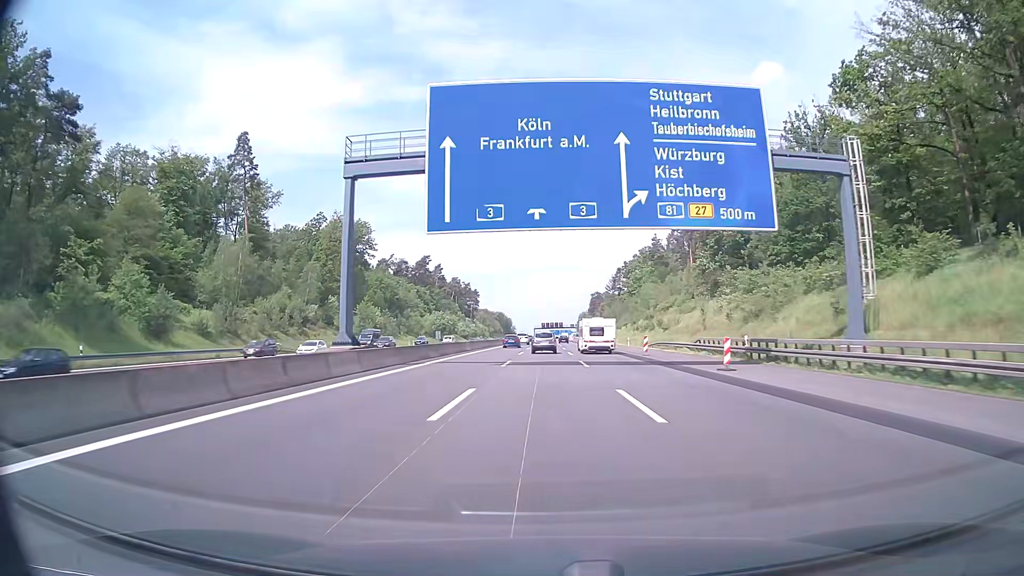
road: motorway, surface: asphalt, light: Day
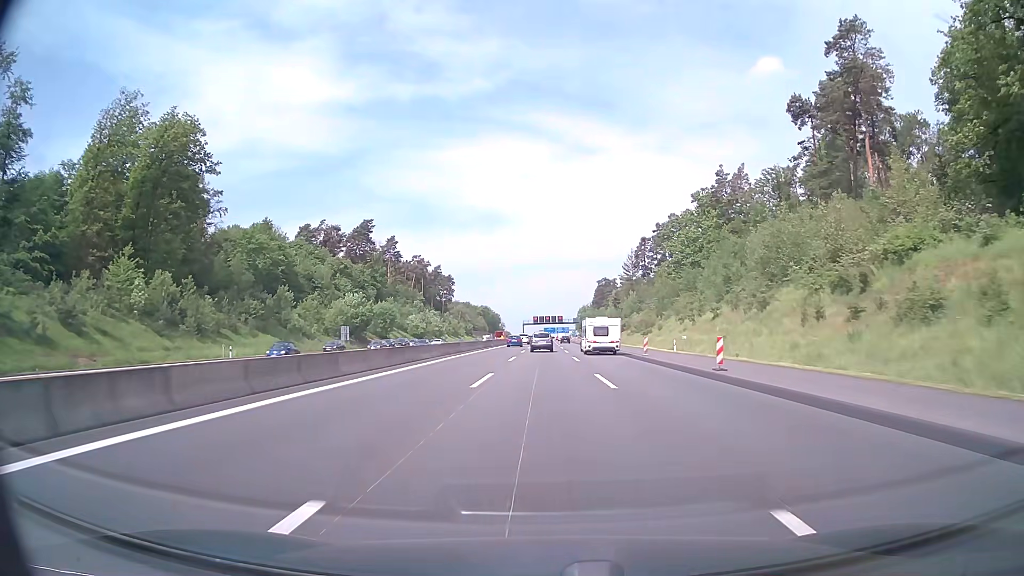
(+0.4, +83.2) m; +1°
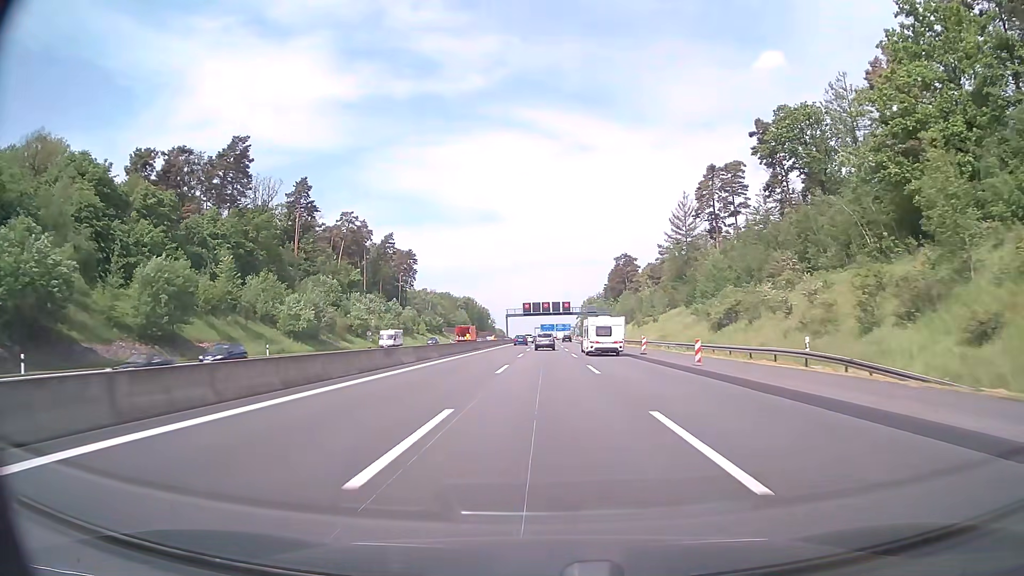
(+0.1, +82.8) m; 0°
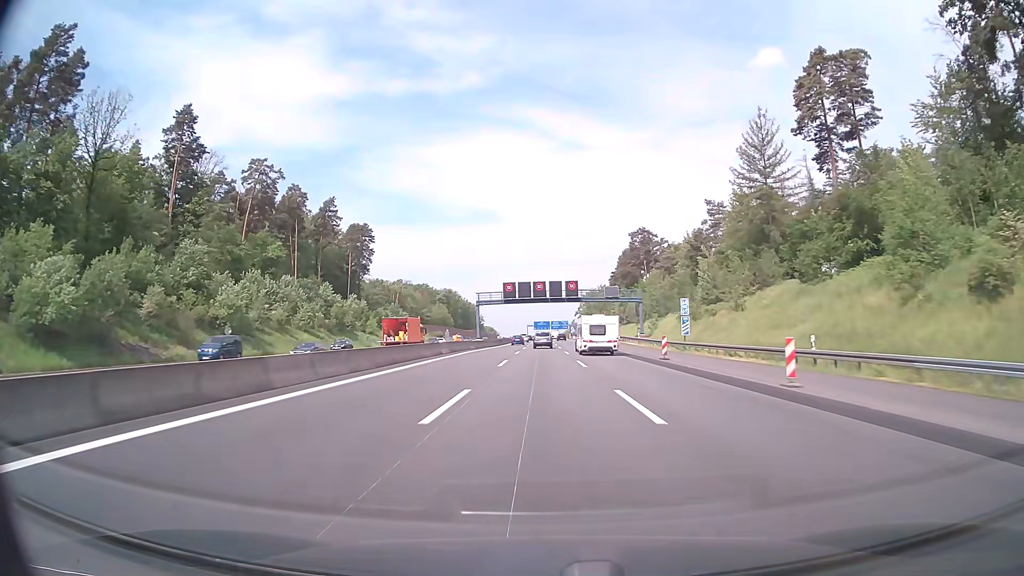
(+0.4, +49.7) m; +1°
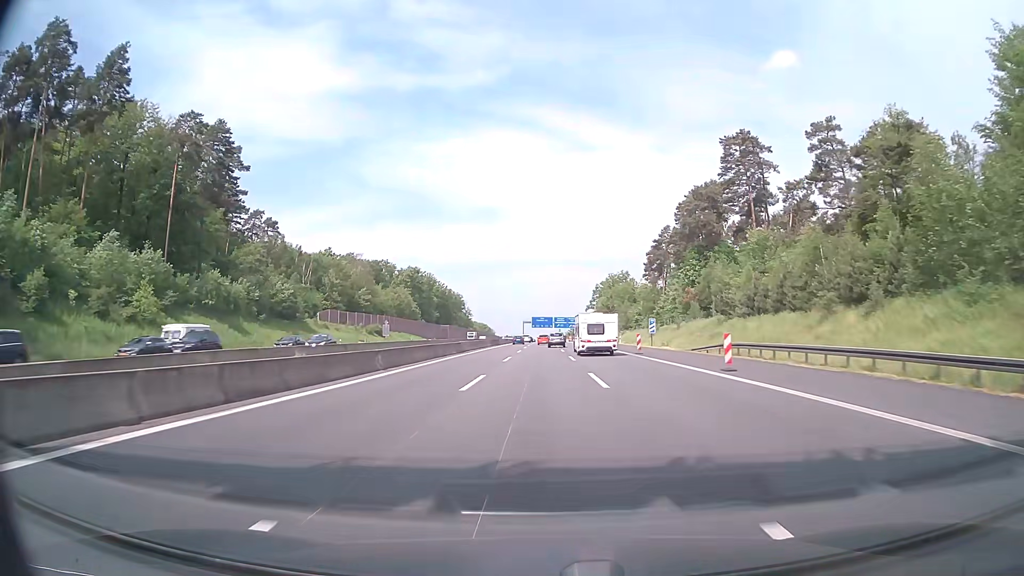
(-0.1, +83.0) m; 0°
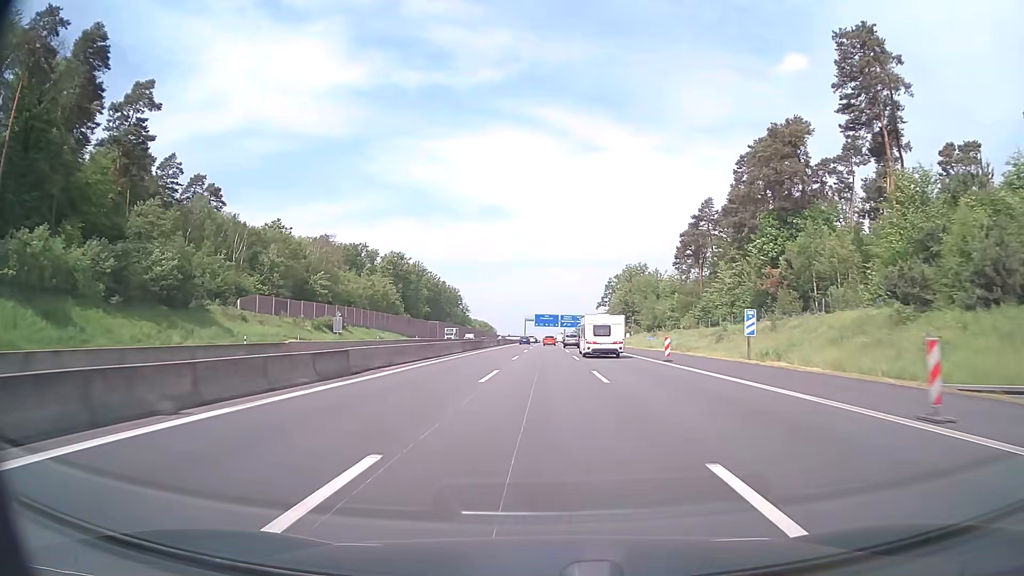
(-0.1, +33.2) m; 0°
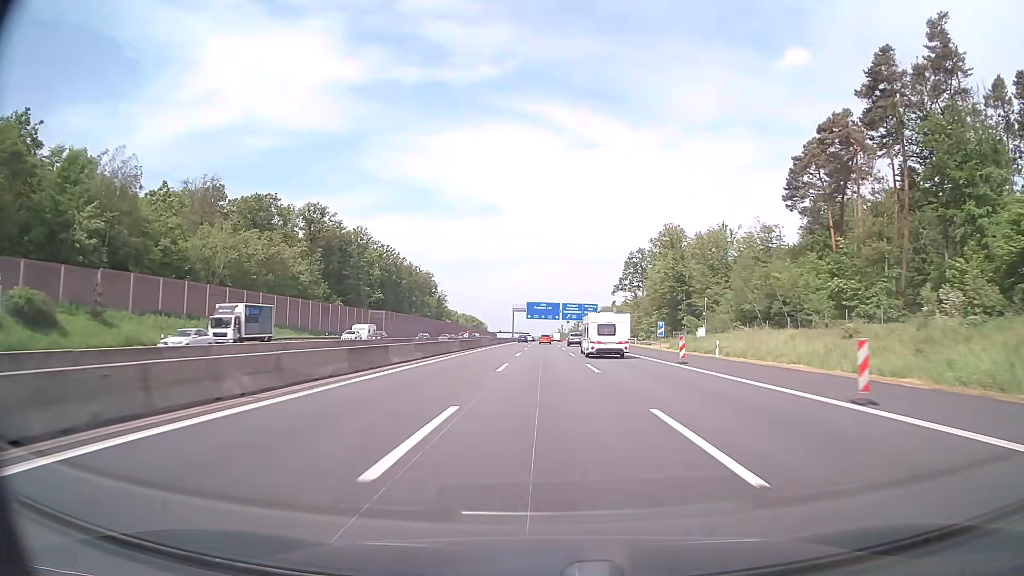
(+0.3, +66.6) m; 0°
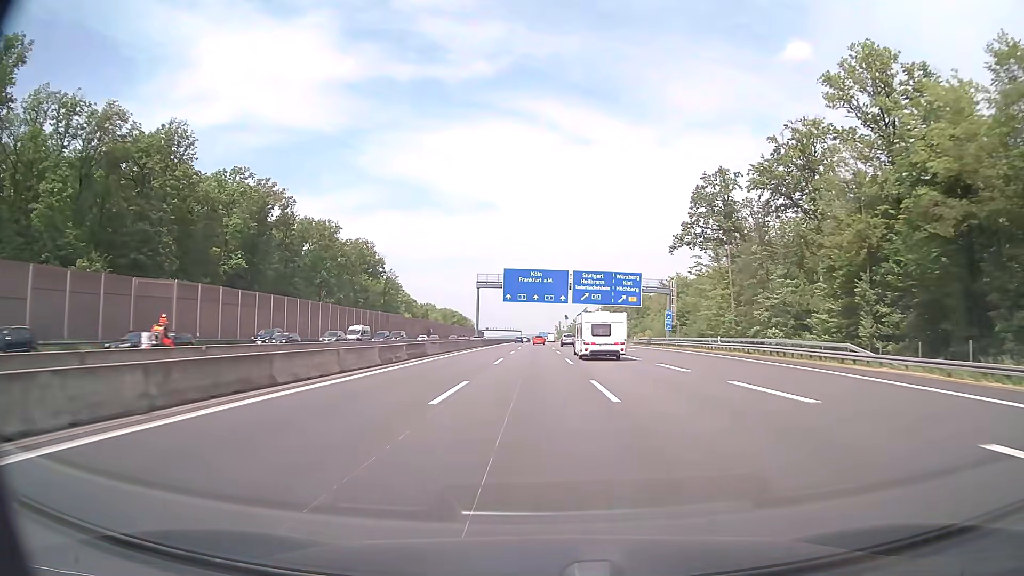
(+0.5, +83.5) m; 0°
(0, +10) (0, +20) (0, +30) (0, +40) (0, +50) (0, +60) (0, +70) (0, +80) (0, +90) (0, +100) m
